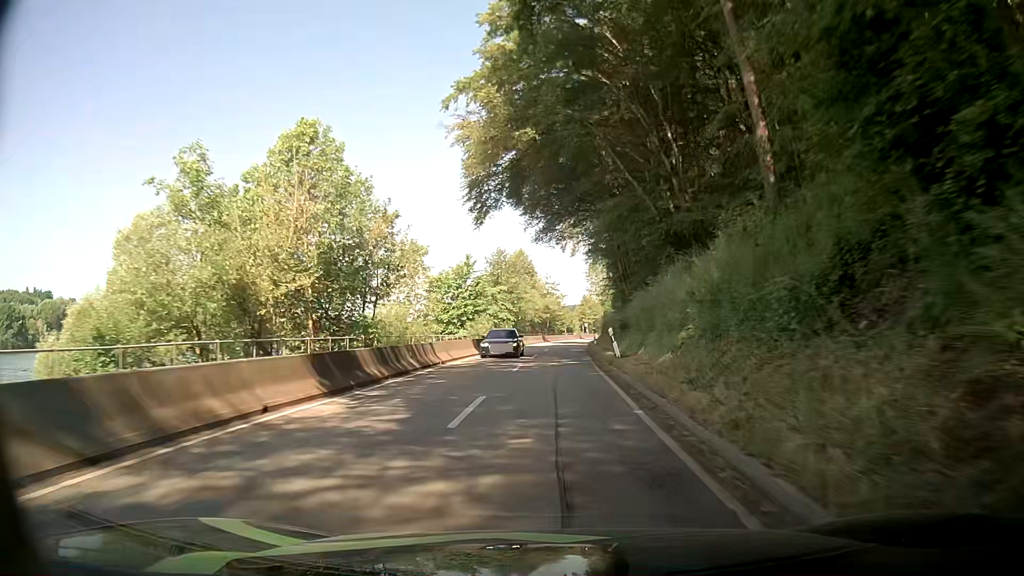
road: secondary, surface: asphalt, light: Day
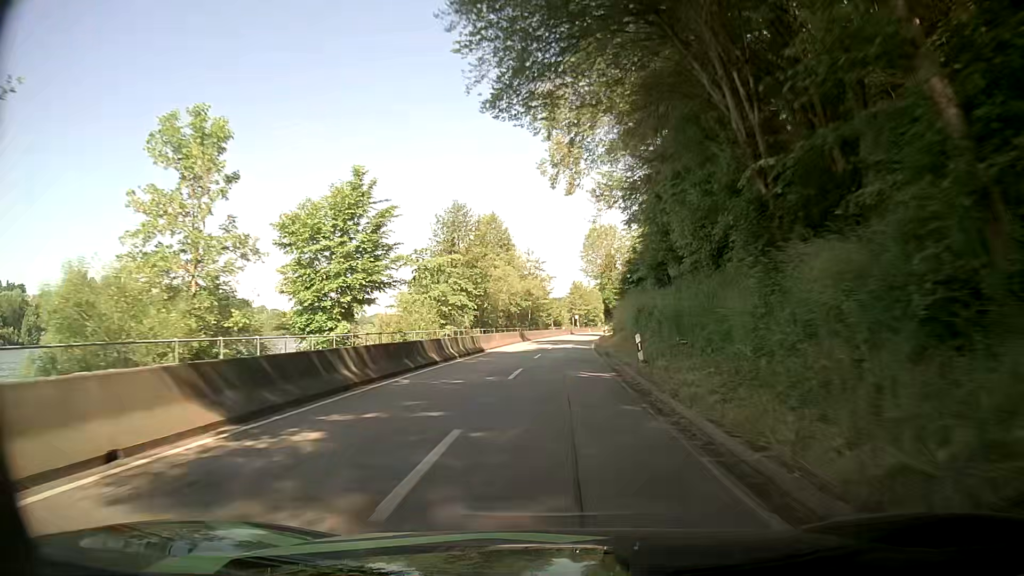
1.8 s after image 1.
(+0.2, +28.2) m; +2°
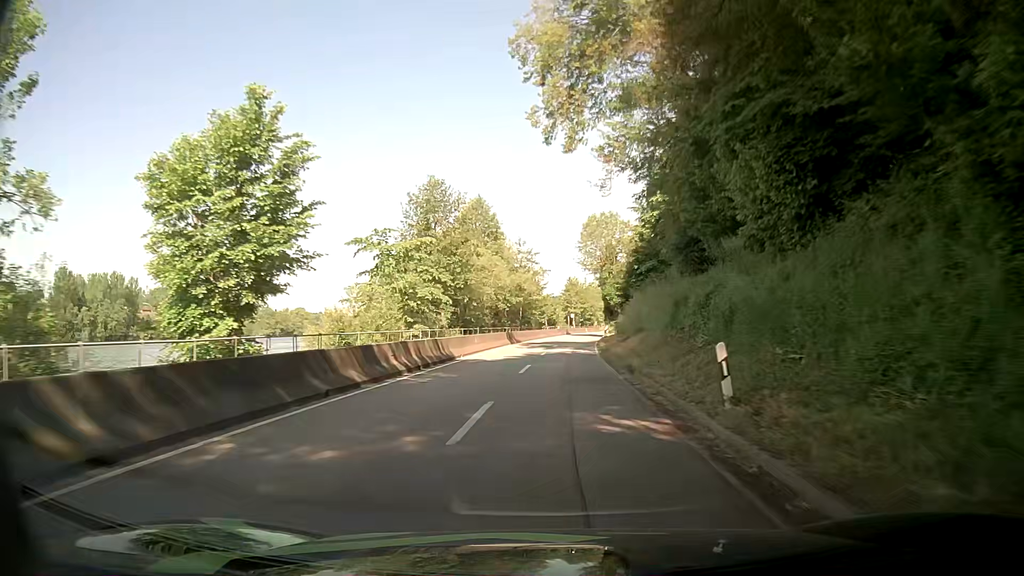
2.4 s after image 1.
(-0.1, +9.4) m; -1°
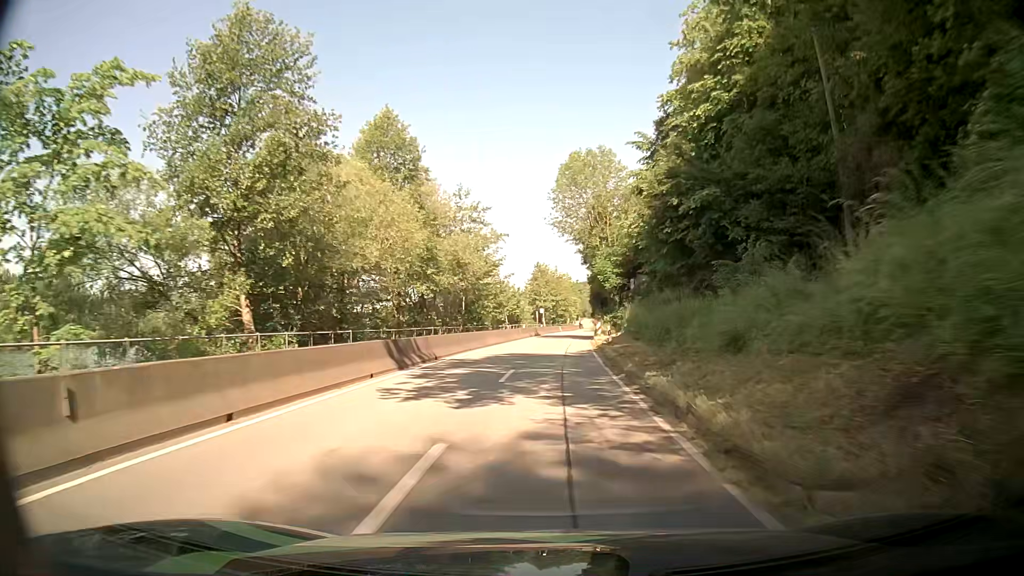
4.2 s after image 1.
(+0.8, +28.0) m; +3°
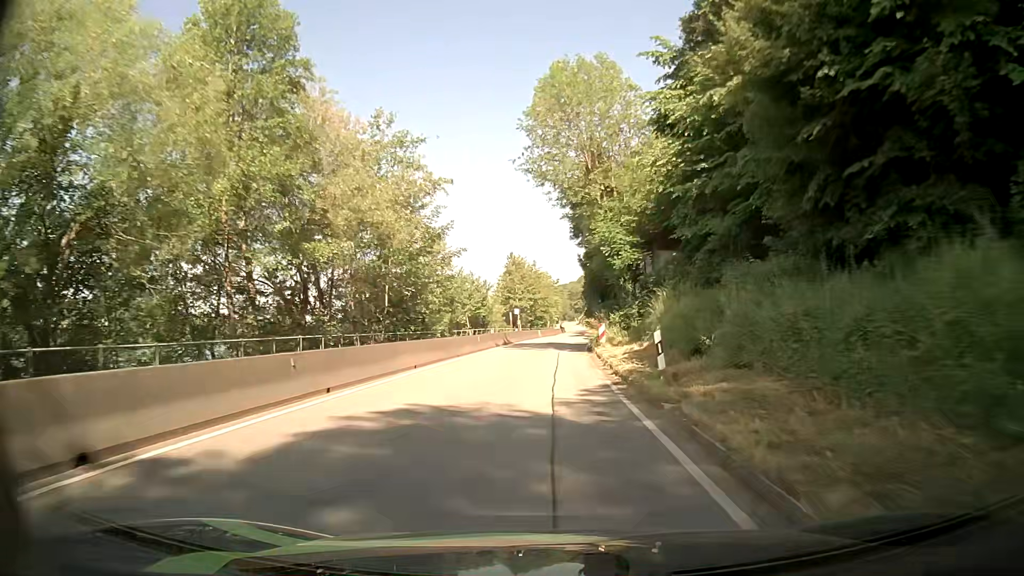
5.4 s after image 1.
(+0.3, +18.6) m; +2°
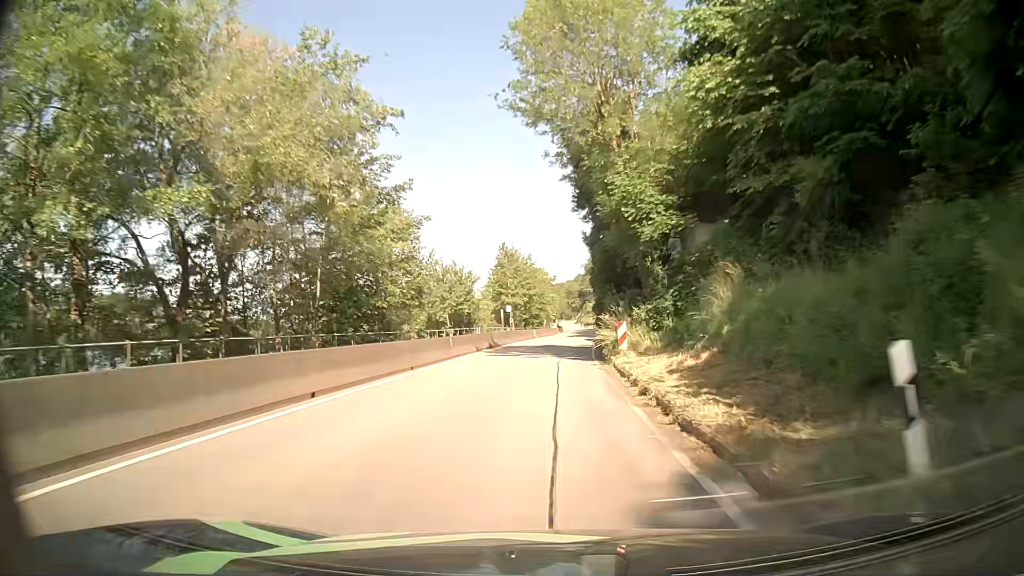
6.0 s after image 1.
(0.0, +9.3) m; 0°
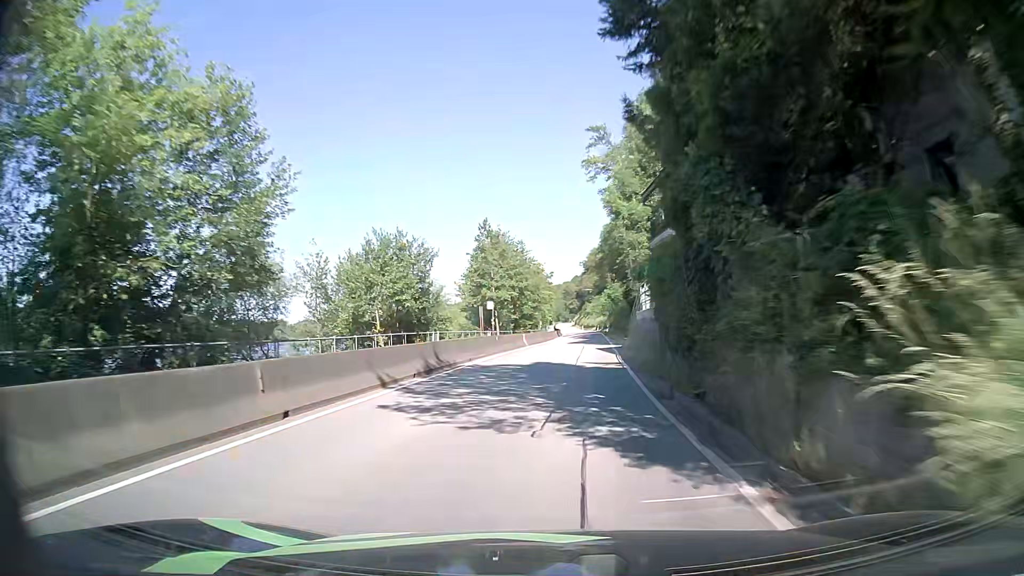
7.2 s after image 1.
(+0.1, +18.5) m; 0°
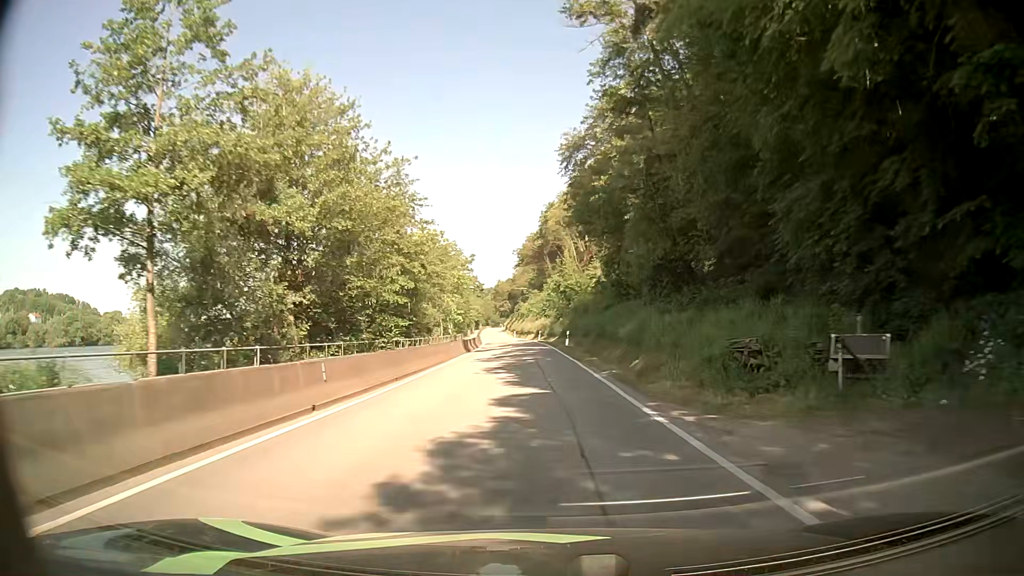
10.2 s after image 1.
(+2.1, +45.9) m; +6°
(0, +10) (0, +20) (0, +30) (-1, +40) (-1, +50) (-2, +60) (-3, +70) (-4, +80) (-5, +90) (-5, +100) m
